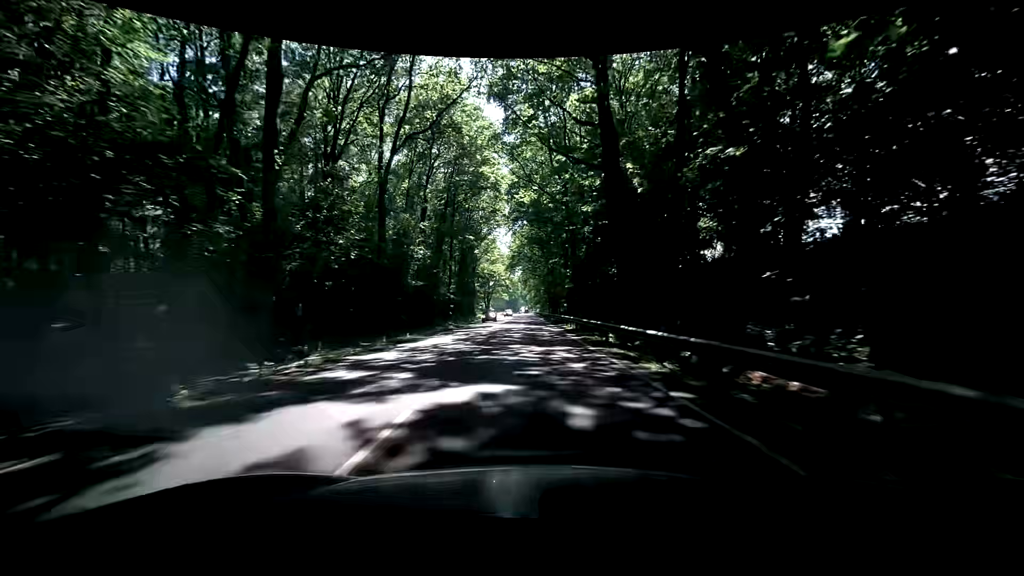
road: primary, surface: asphalt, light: Day
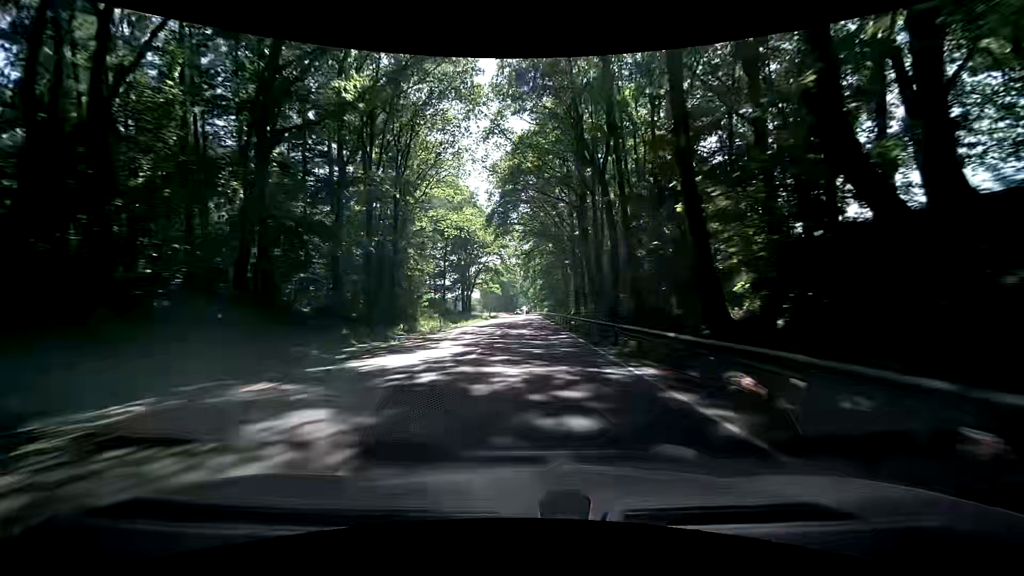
(-0.6, +62.5) m; -1°
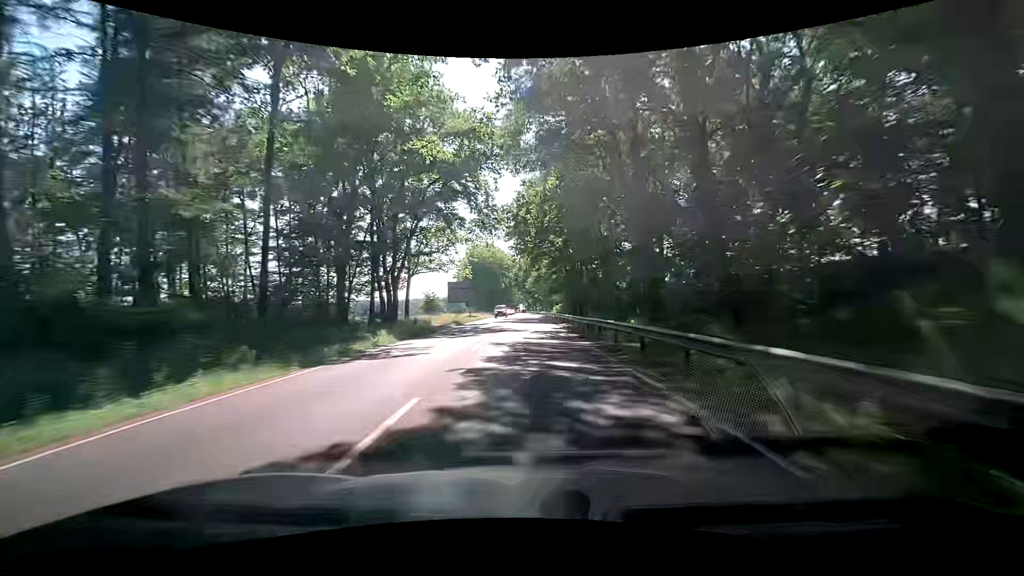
(+0.3, +57.4) m; 0°
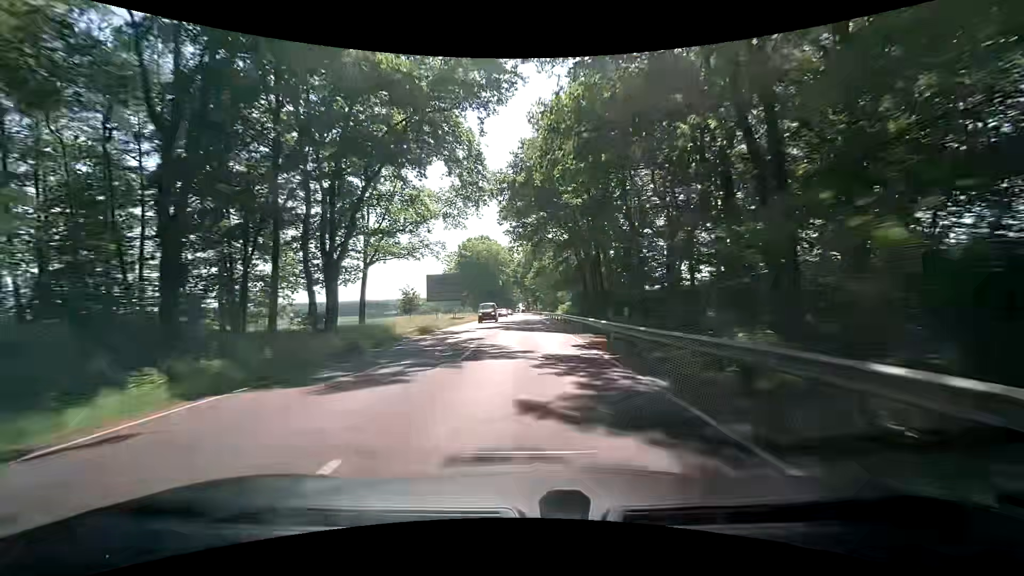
(+0.1, +14.9) m; 0°
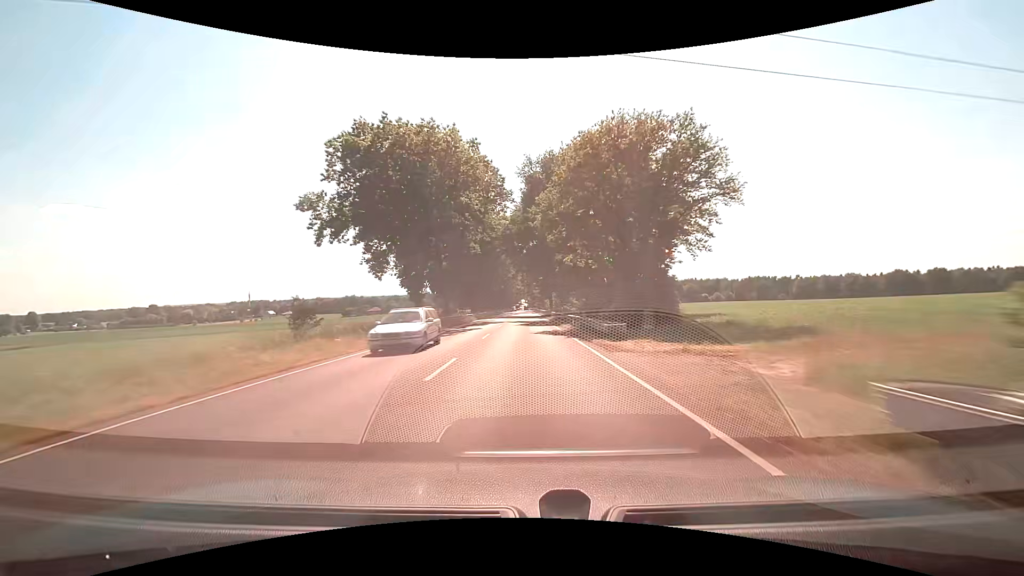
(-0.1, +75.5) m; 0°
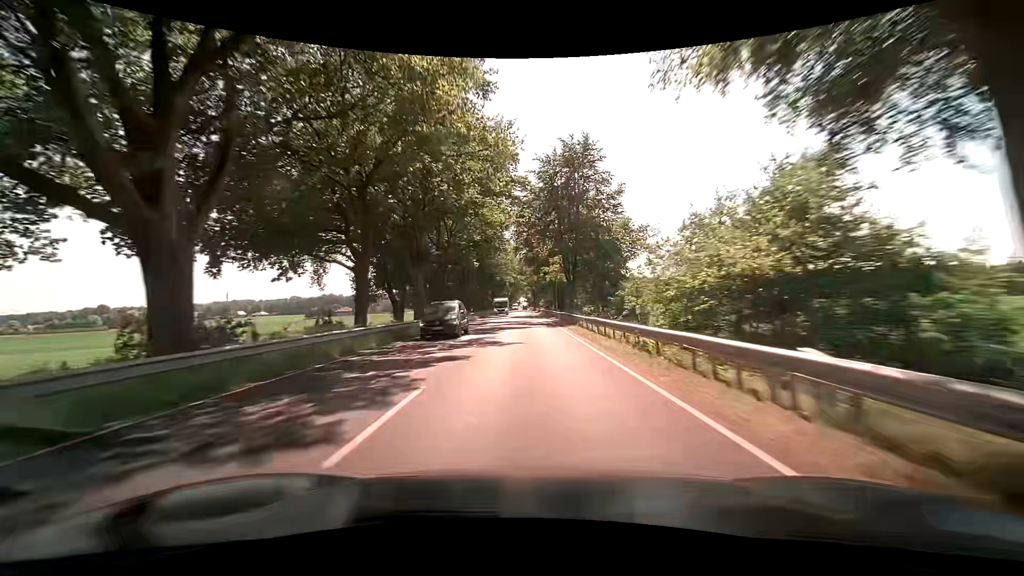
(-0.2, +76.5) m; 0°
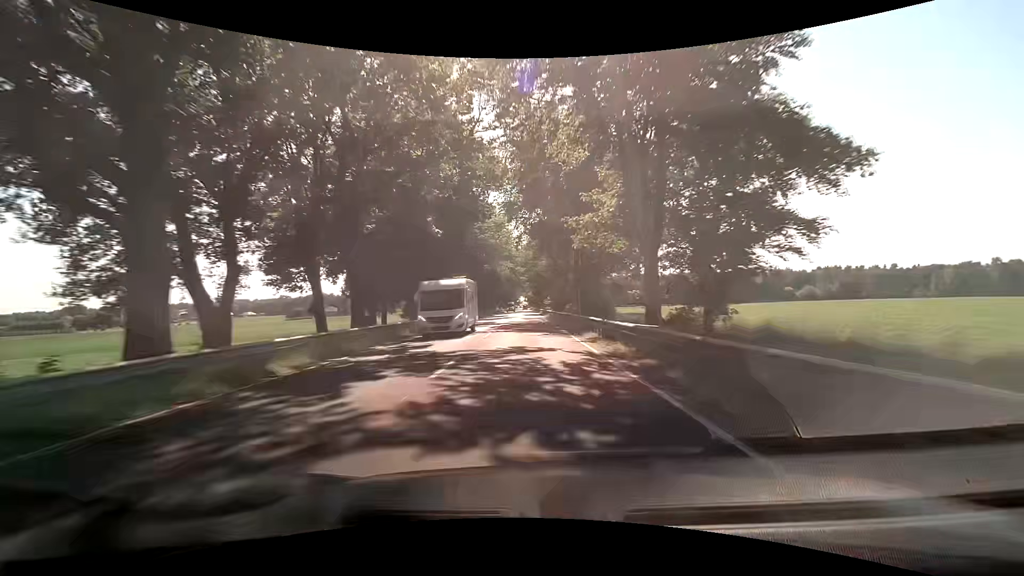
(0.0, +30.9) m; 0°
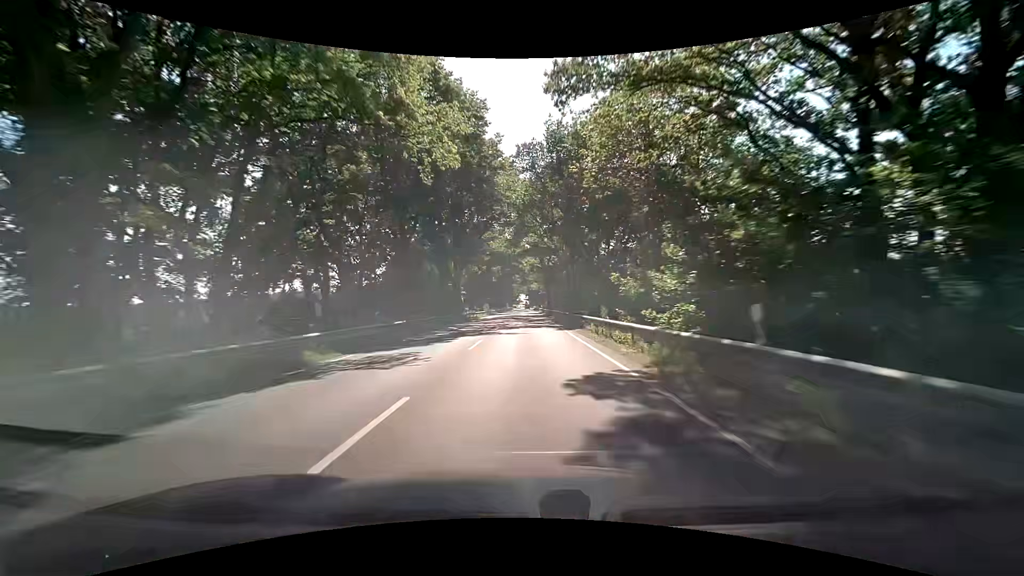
(-0.2, +77.8) m; 0°
(0, +10) (0, +20) (0, +30) (0, +40) (0, +50) (0, +60) (0, +70) (0, +80) (+1, +90) (+1, +100) m
